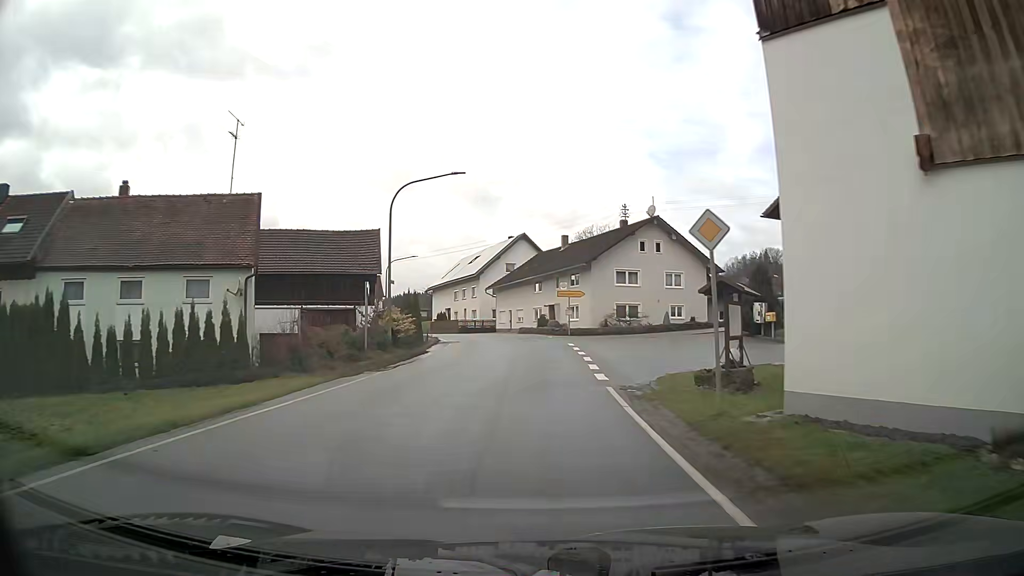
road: secondary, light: Day
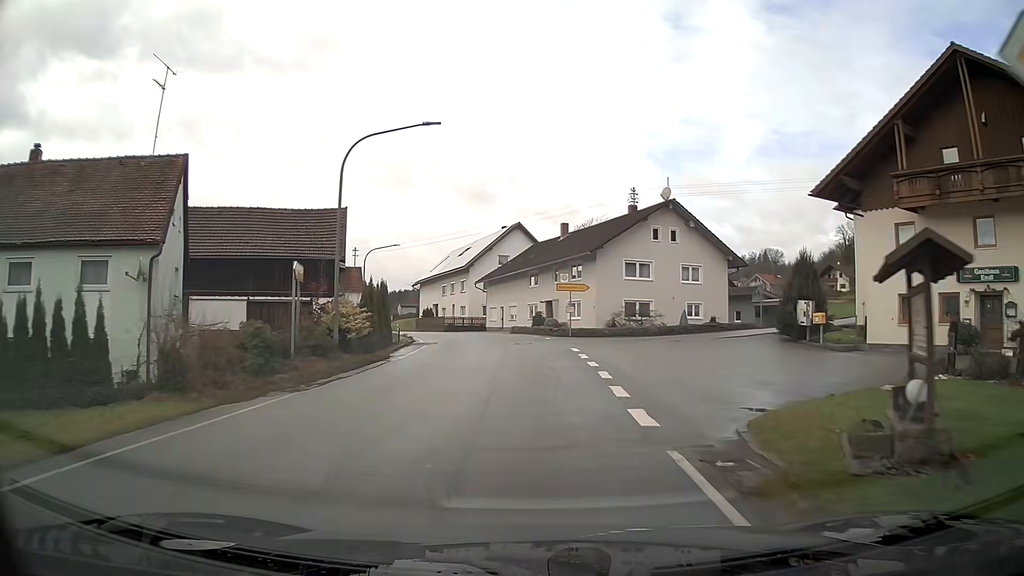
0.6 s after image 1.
(0.0, +6.8) m; +1°
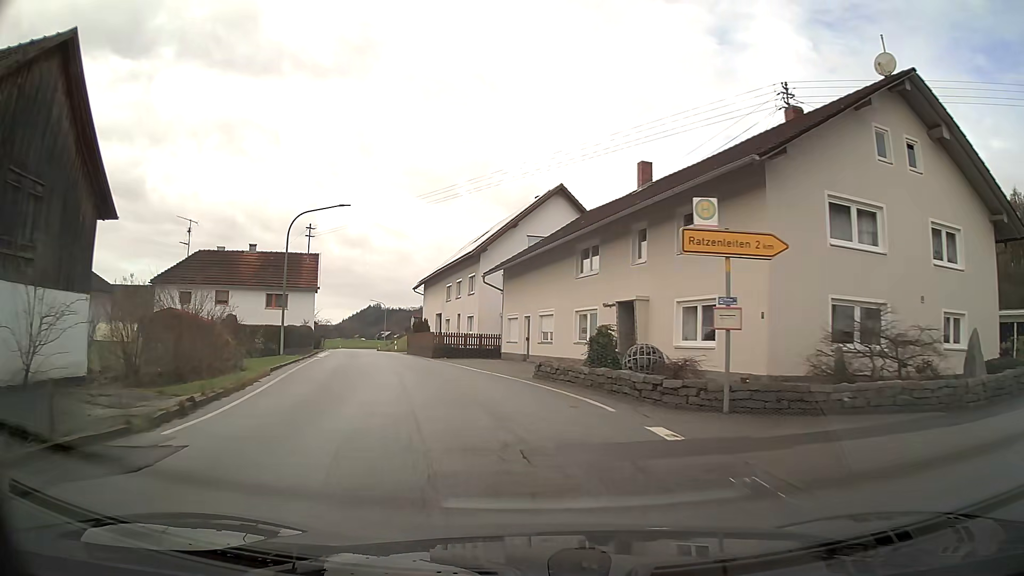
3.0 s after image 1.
(-0.5, +25.3) m; -6°
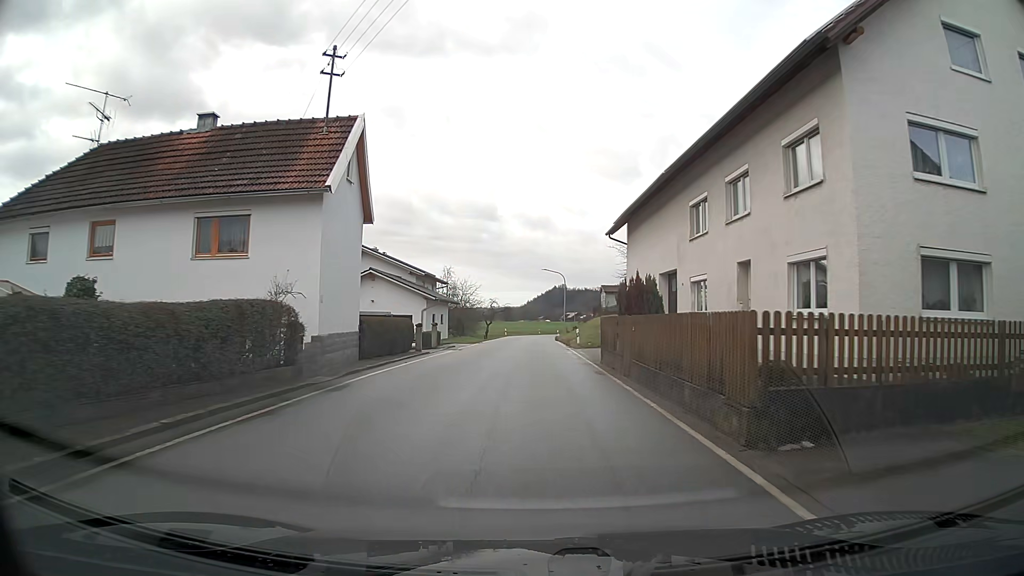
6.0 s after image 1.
(-5.0, +29.7) m; -14°
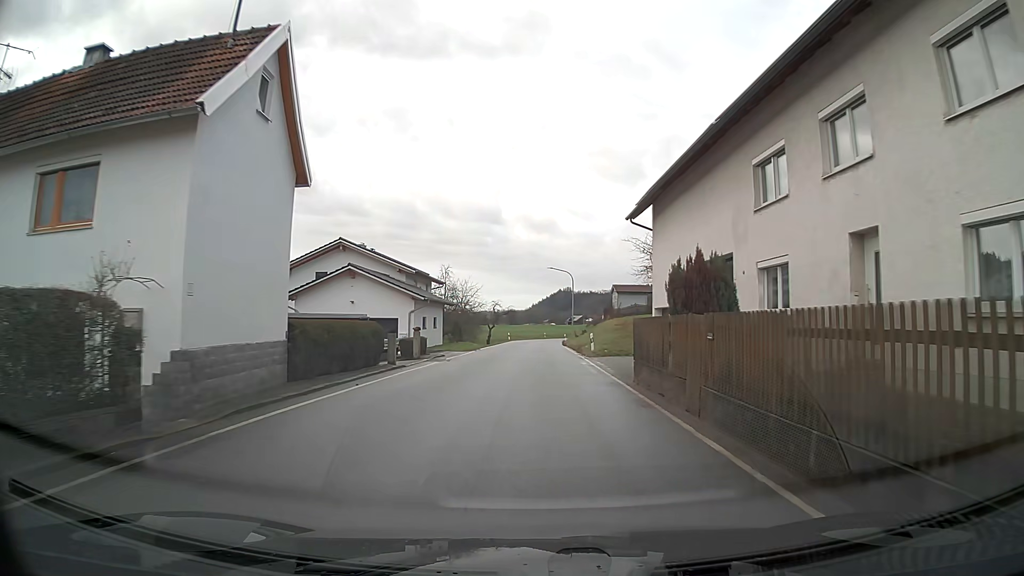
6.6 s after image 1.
(0.0, +6.5) m; 0°
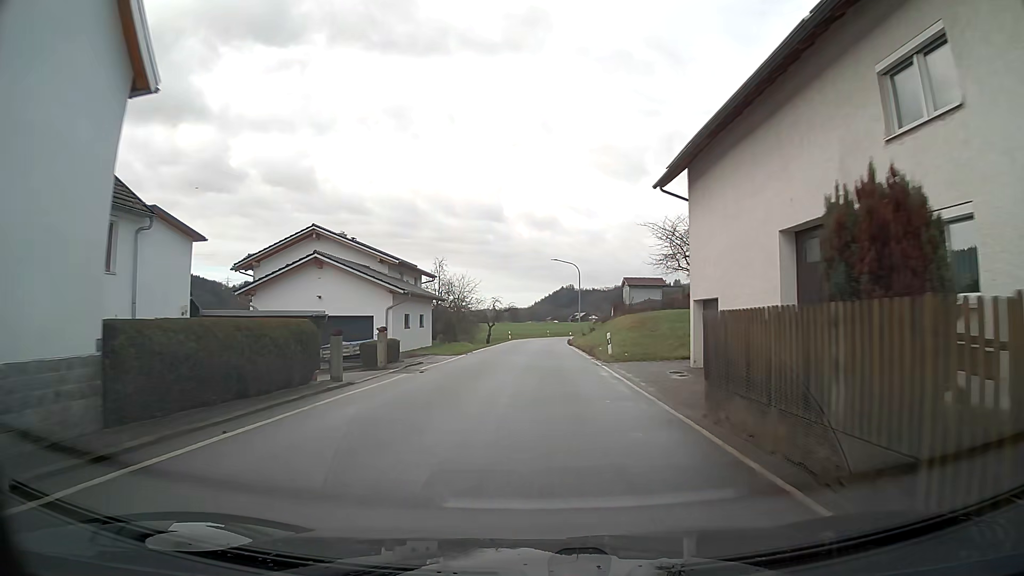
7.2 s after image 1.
(0.0, +6.7) m; 0°
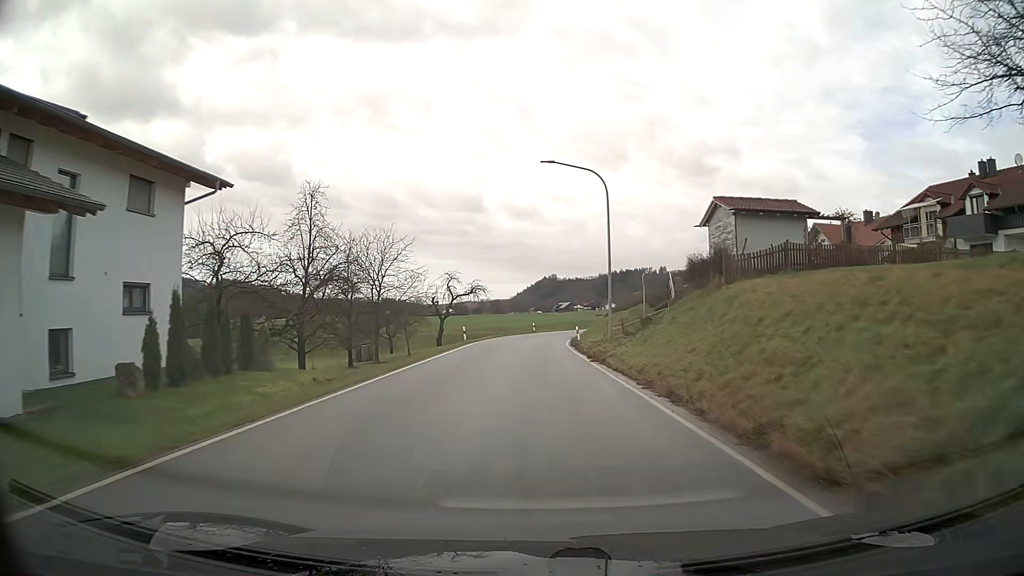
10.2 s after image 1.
(+0.4, +36.5) m; +1°
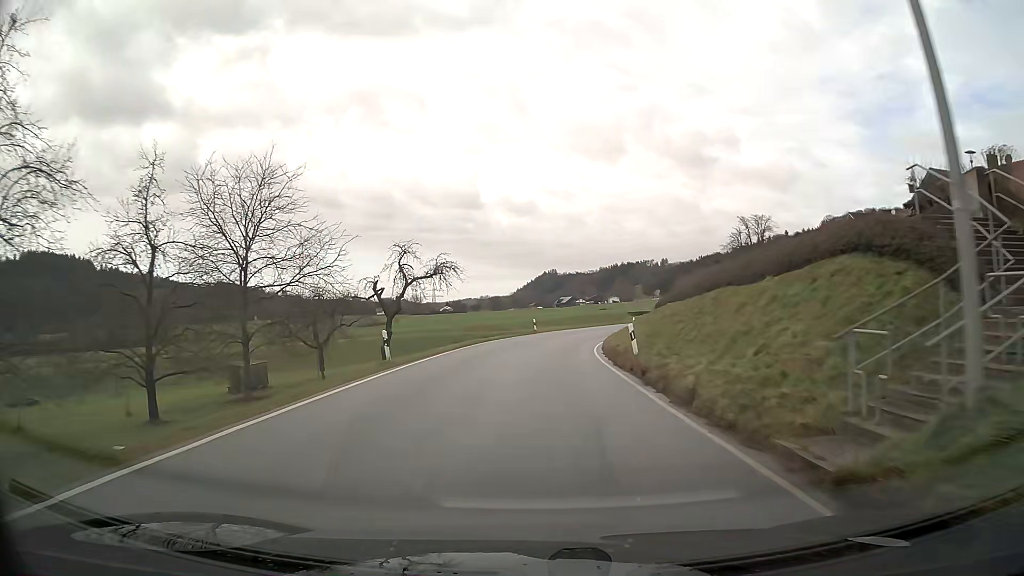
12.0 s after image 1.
(0.0, +23.2) m; 0°
